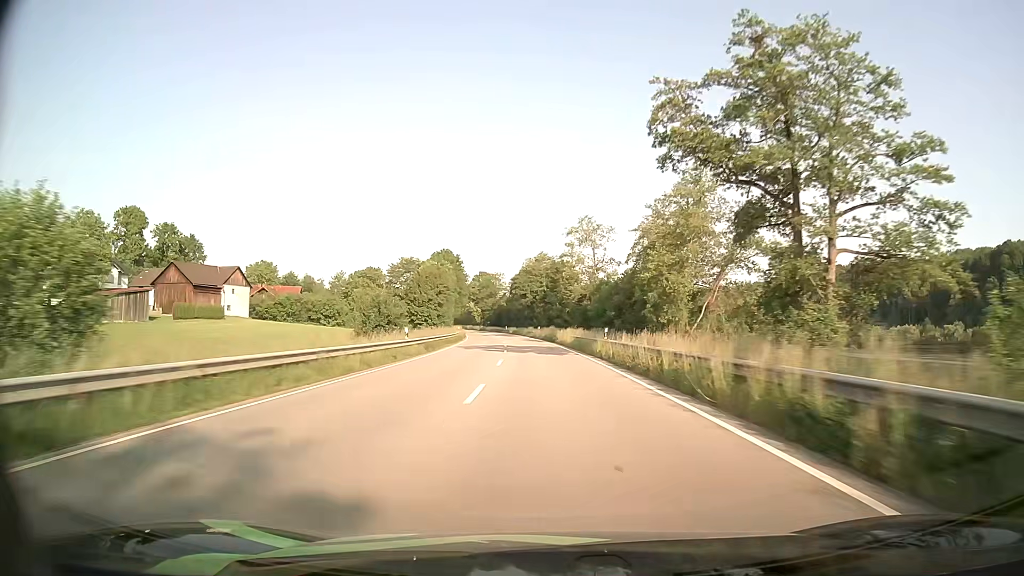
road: primary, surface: asphalt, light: Day
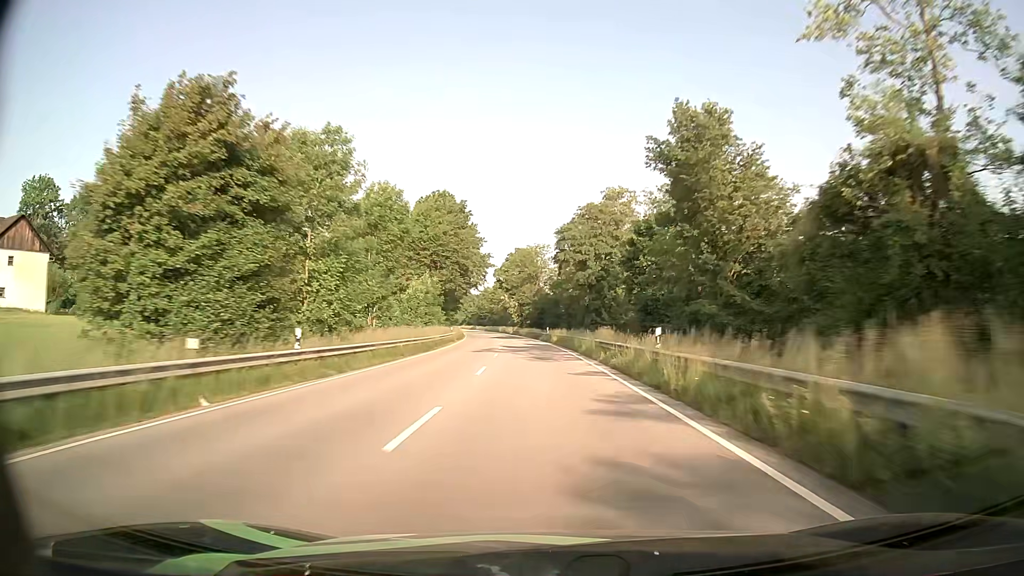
(-2.6, +64.4) m; -5°
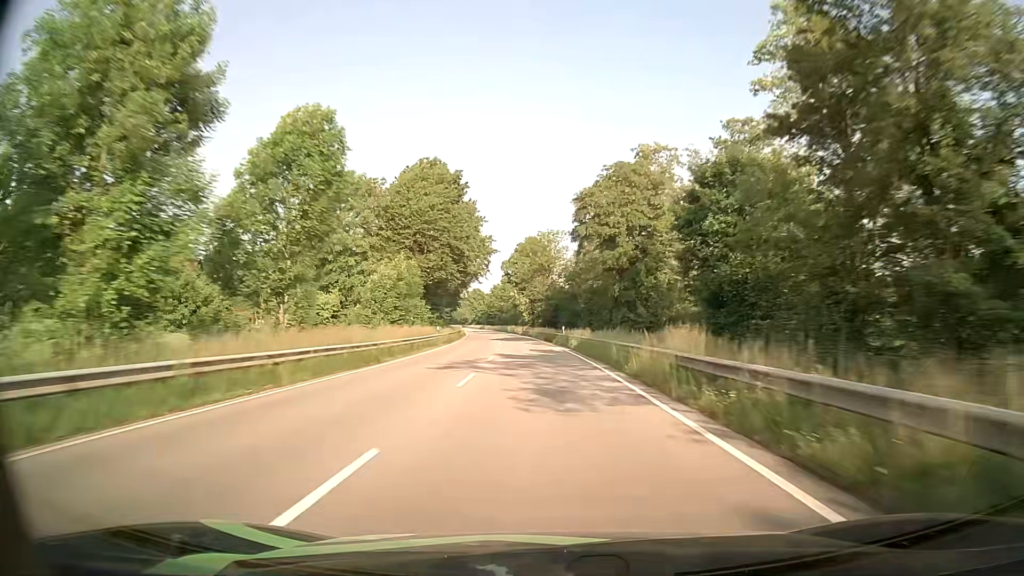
(-0.2, +16.0) m; -1°
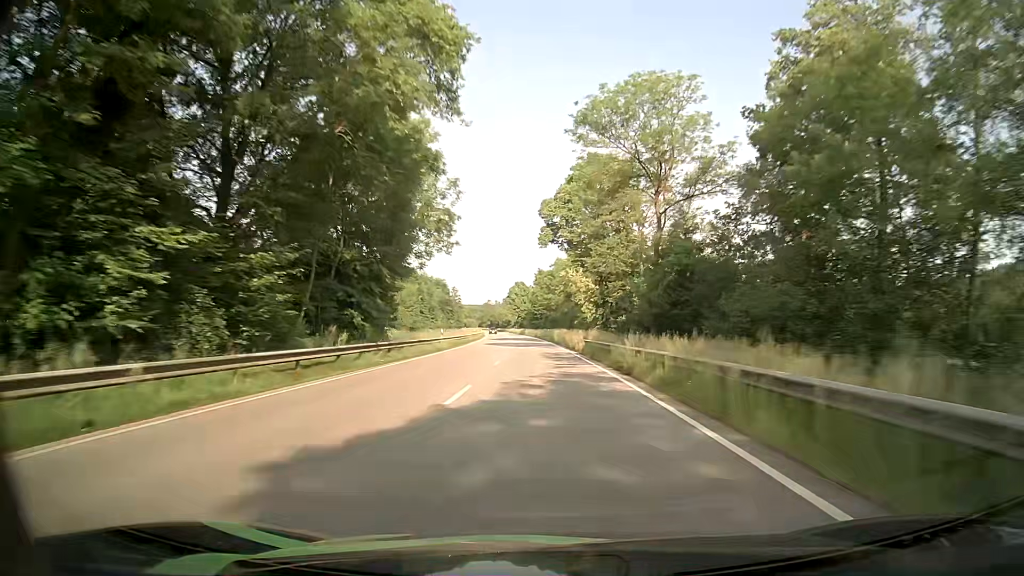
(-3.3, +62.9) m; -5°
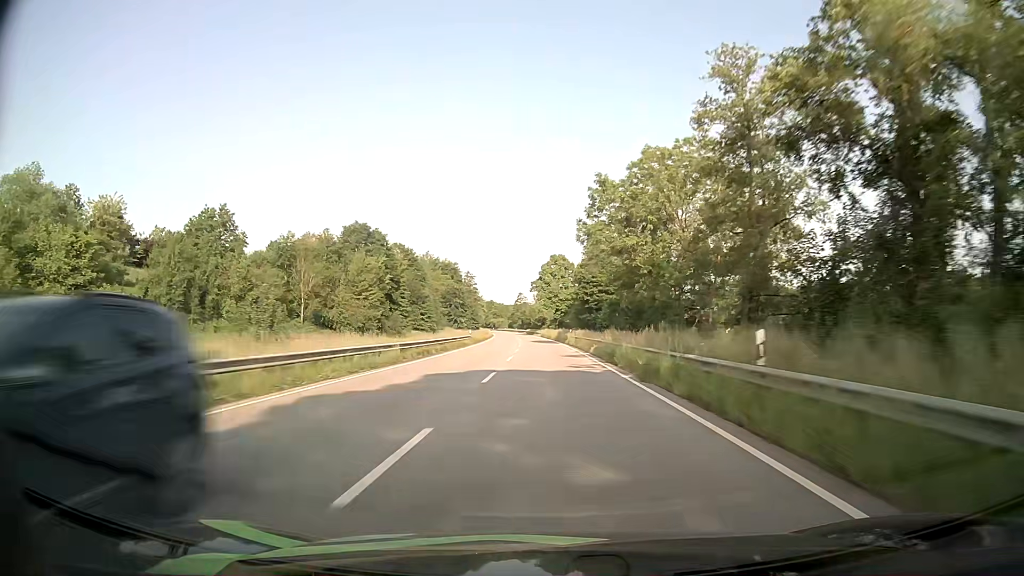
(-2.5, +78.7) m; -4°
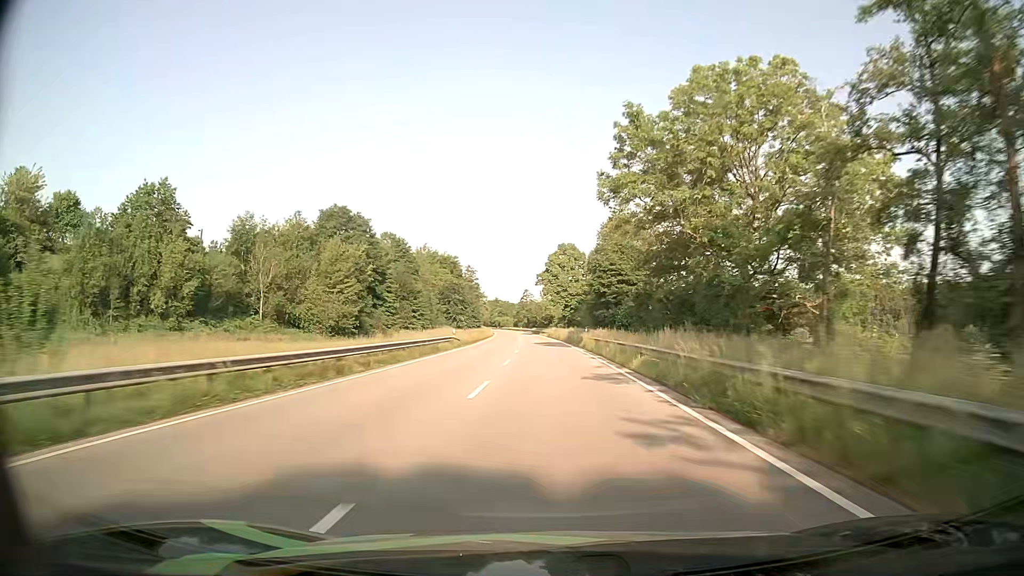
(0.0, +15.9) m; 0°
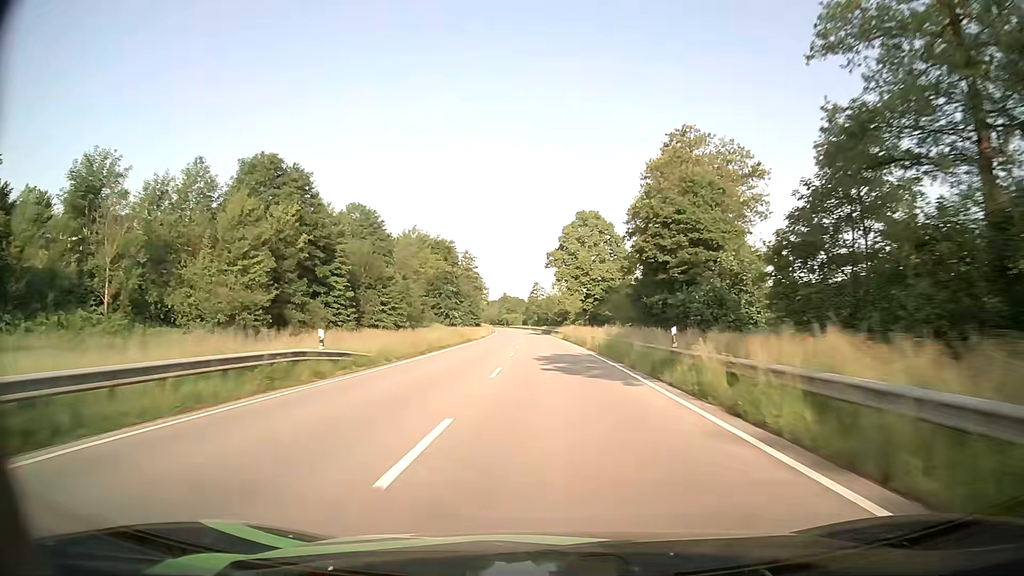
(-0.3, +31.7) m; -1°
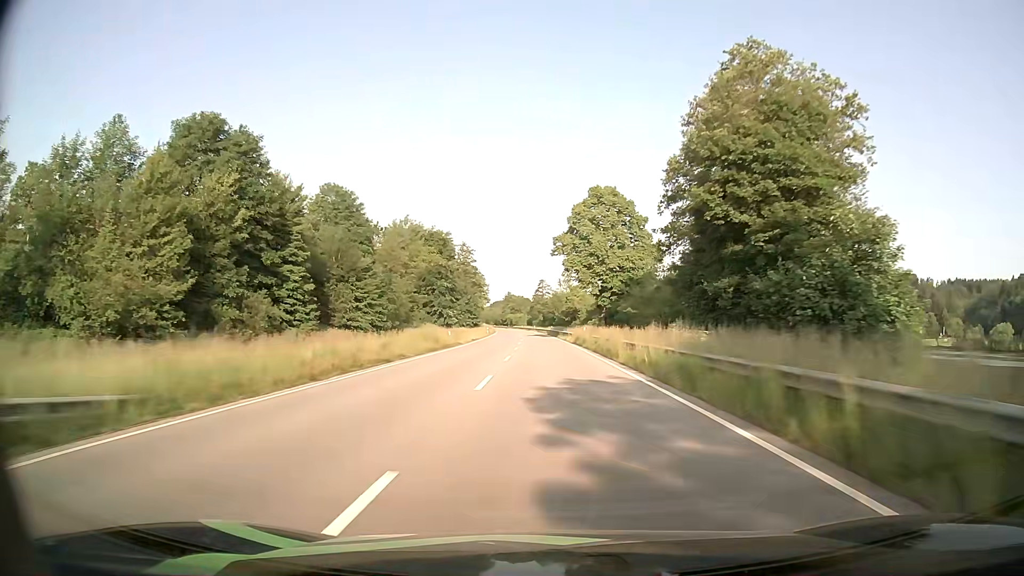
(0.0, +15.5) m; 0°
(0, +10) (0, +20) (0, +30) (0, +40) (0, +50) (-1, +60) (-1, +70) (-1, +80) (-2, +90) (-2, +100) m
